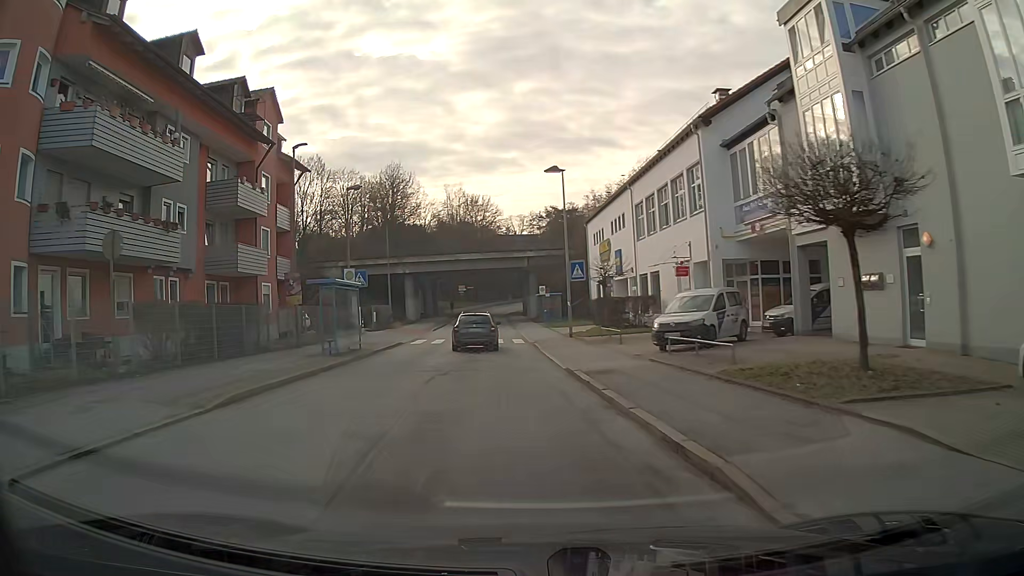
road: unclassified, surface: asphalt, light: Day
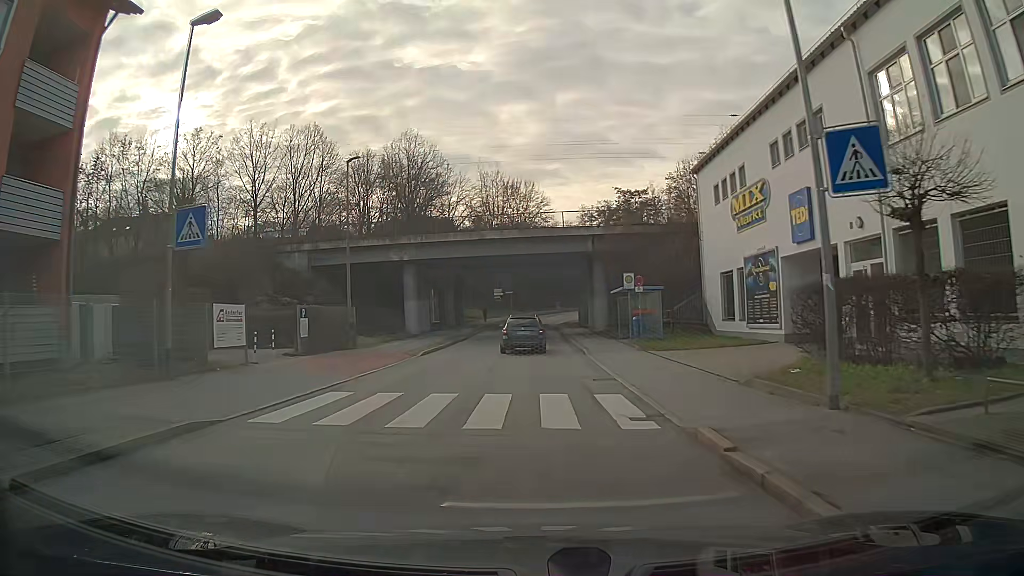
(-1.3, +24.0) m; -3°
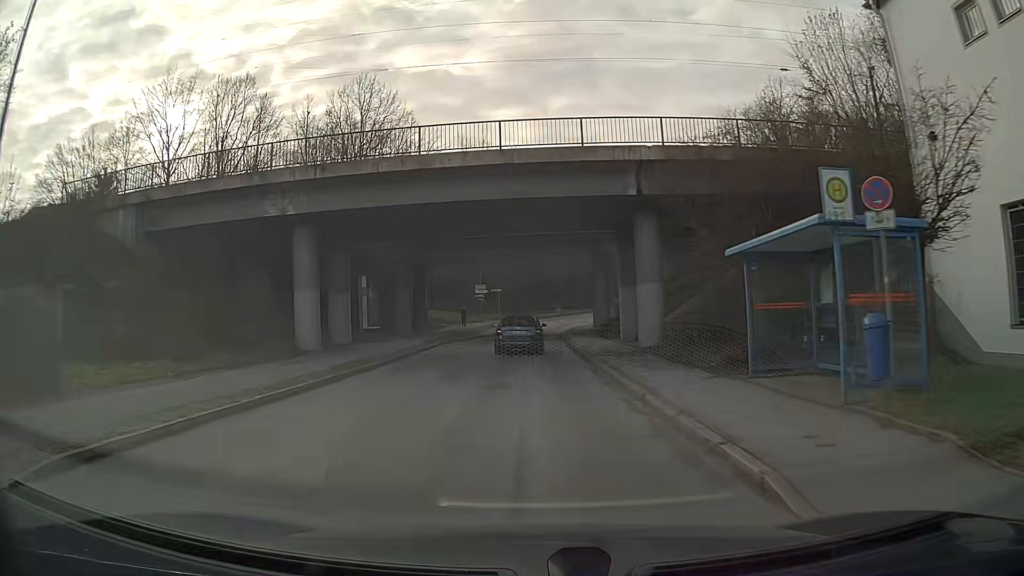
(0.0, +20.6) m; 0°
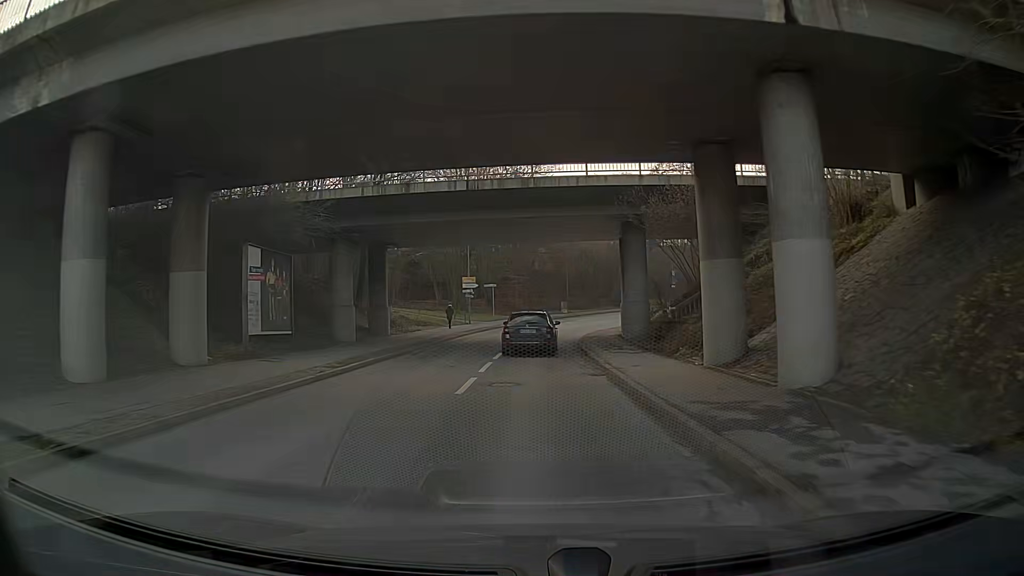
(0.0, +14.0) m; 0°
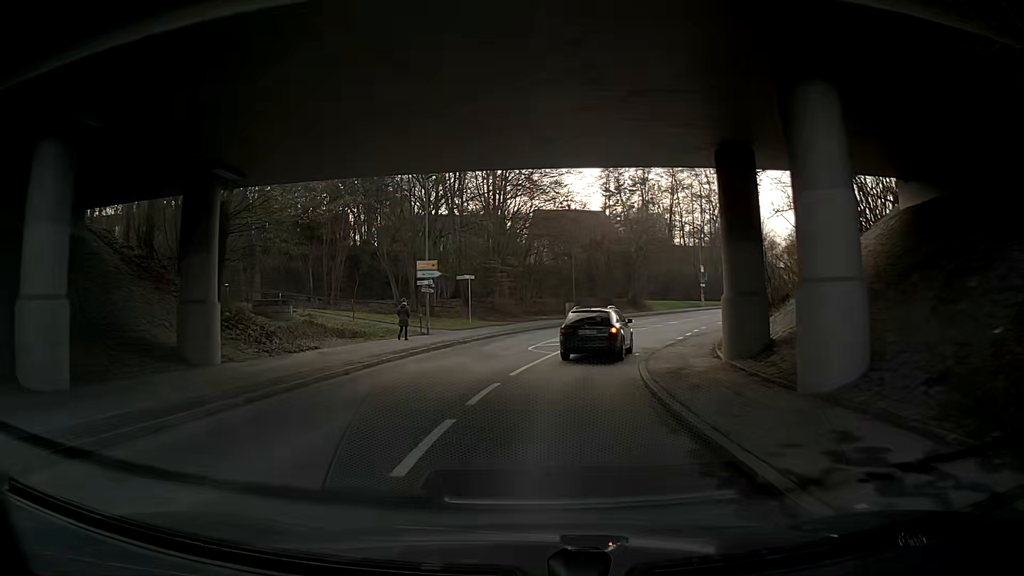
(-0.1, +19.3) m; 0°
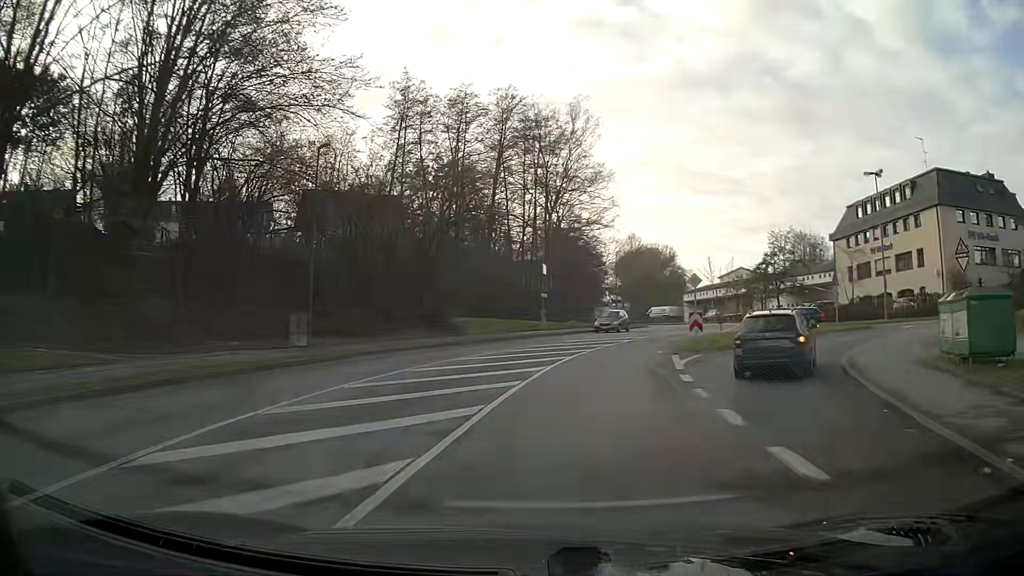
(+4.9, +29.7) m; +19°
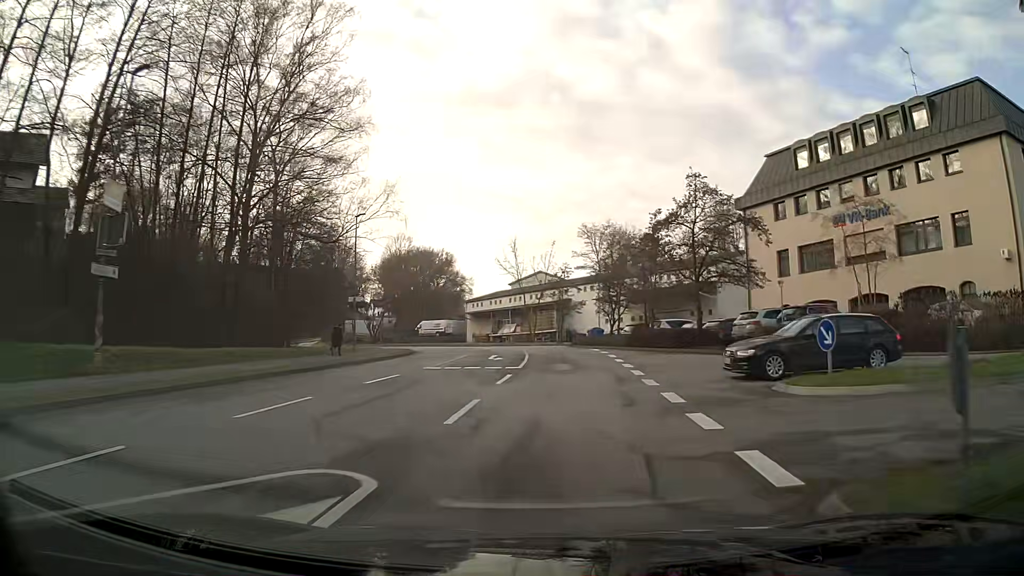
(+5.6, +33.6) m; +19°
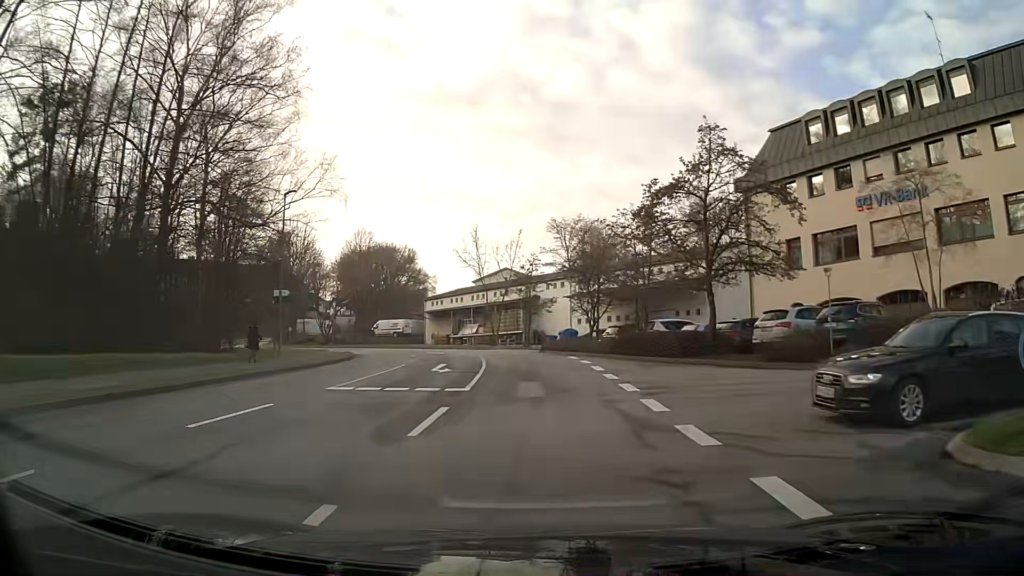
(+0.1, +7.1) m; +2°
